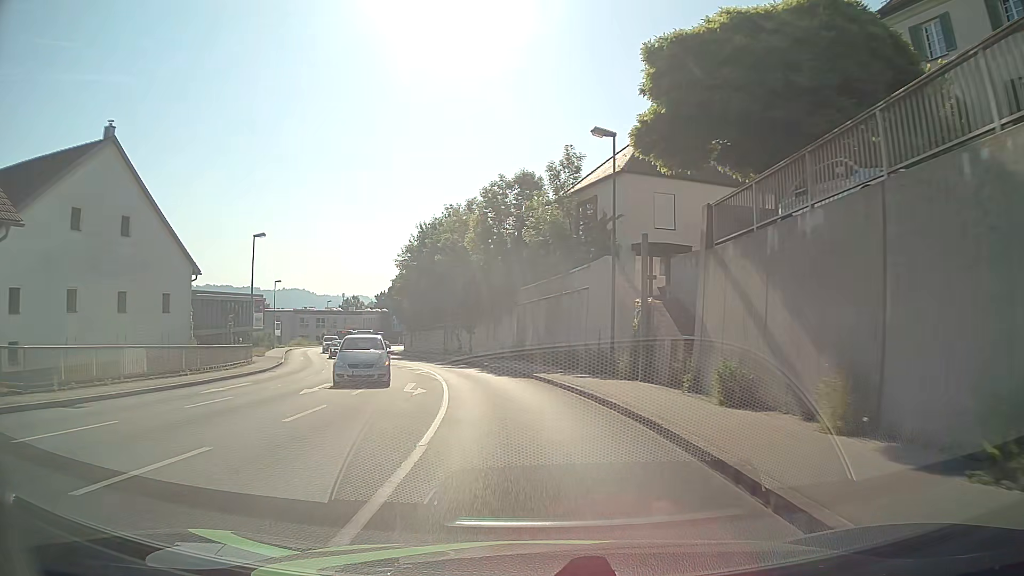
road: tertiary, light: Day
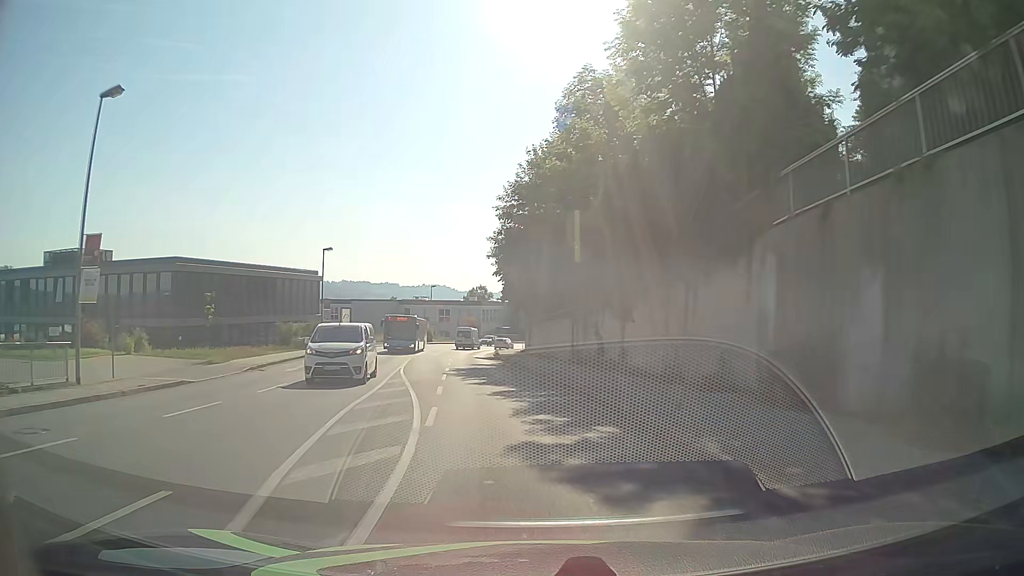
(-2.5, +27.3) m; -12°
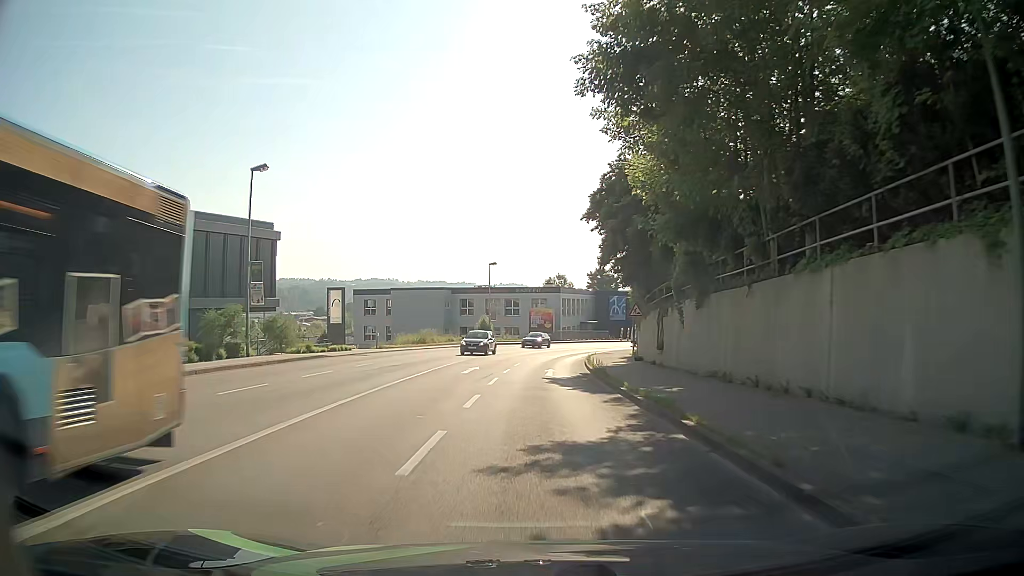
(-2.3, +27.9) m; -7°
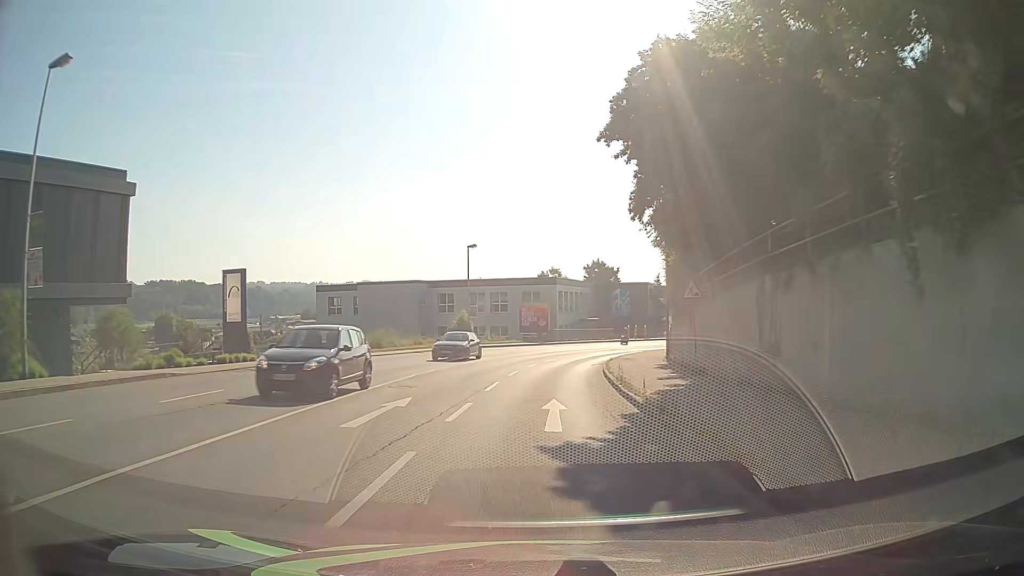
(0.0, +13.9) m; +1°
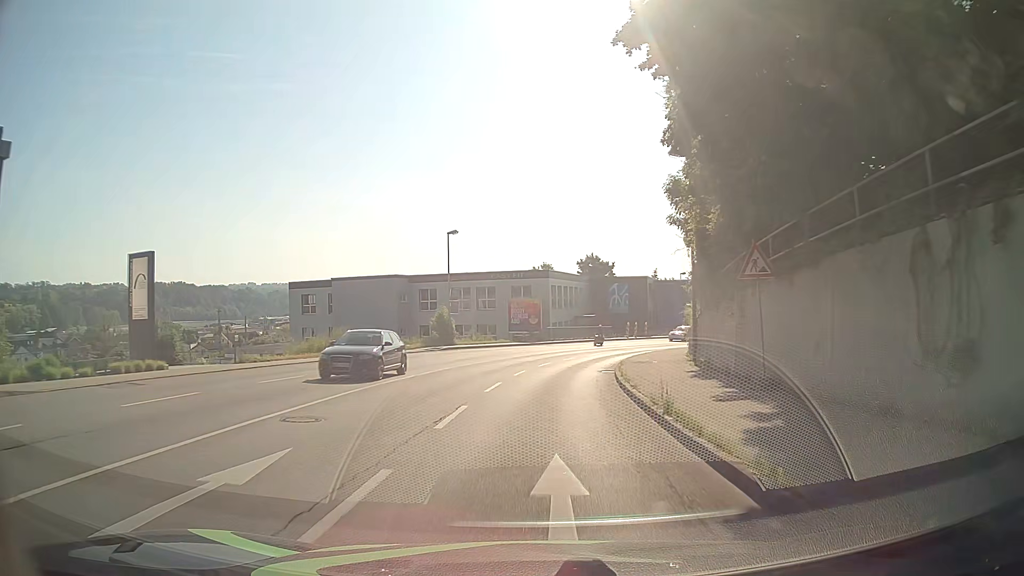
(0.0, +7.0) m; 0°
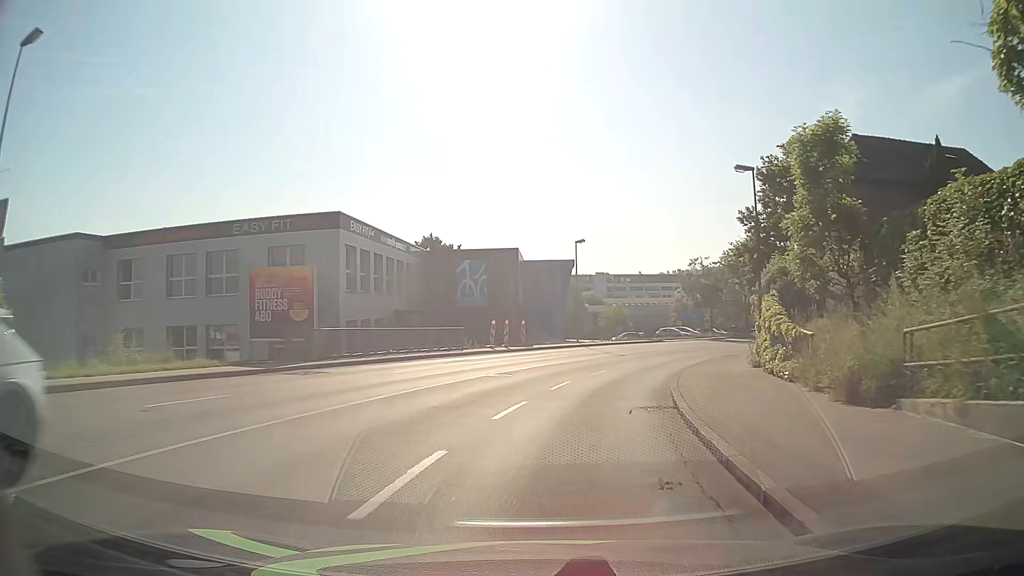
(+2.6, +34.2) m; +13°
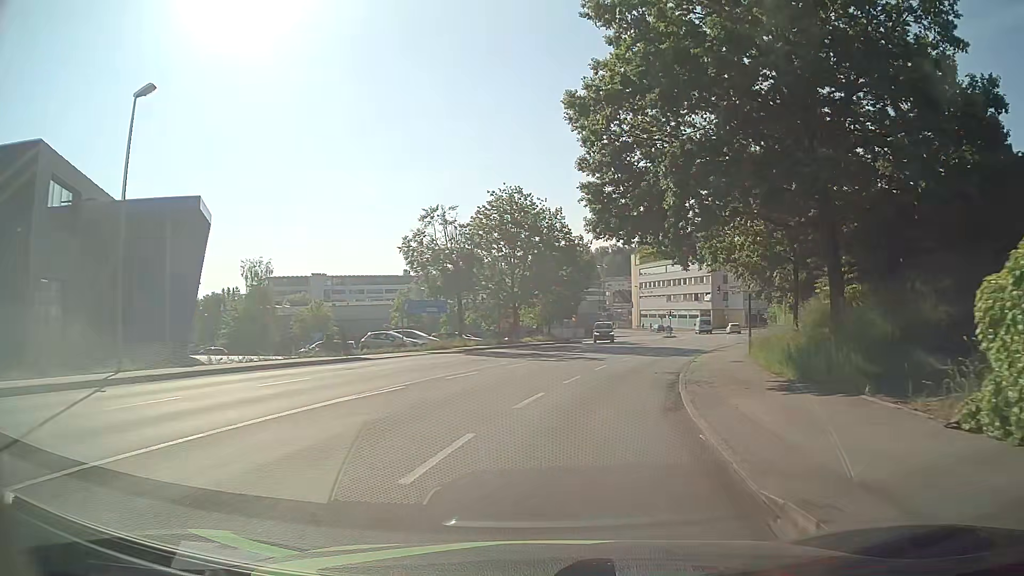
(+6.8, +33.8) m; +23°
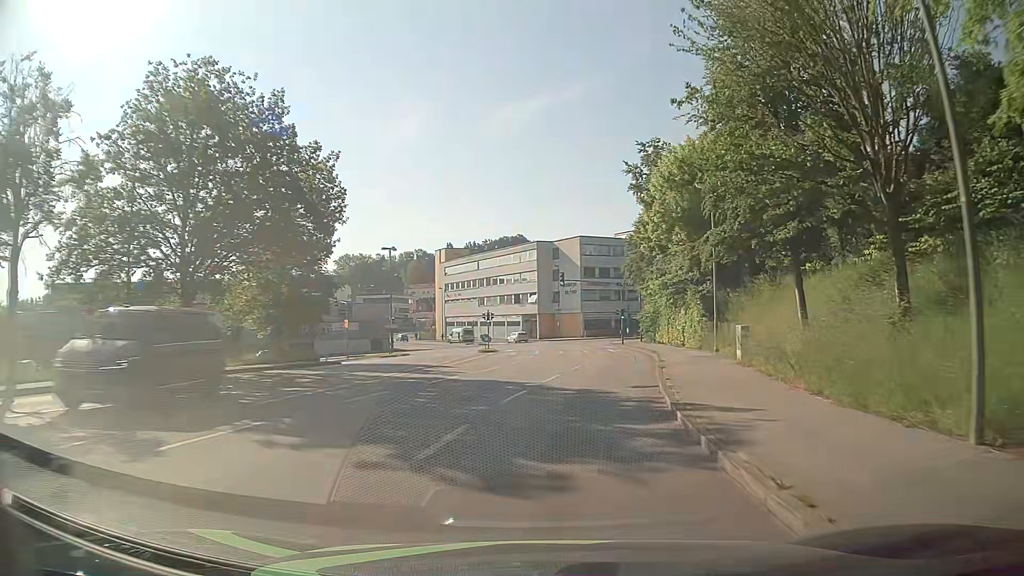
(+4.1, +28.1) m; +16°
(0, +10) (+2, +20) (+3, +30) (+5, +40) (+5, +50) (+5, +60) (+5, +70) (+3, +80) (+1, +89) (-3, +99) m
